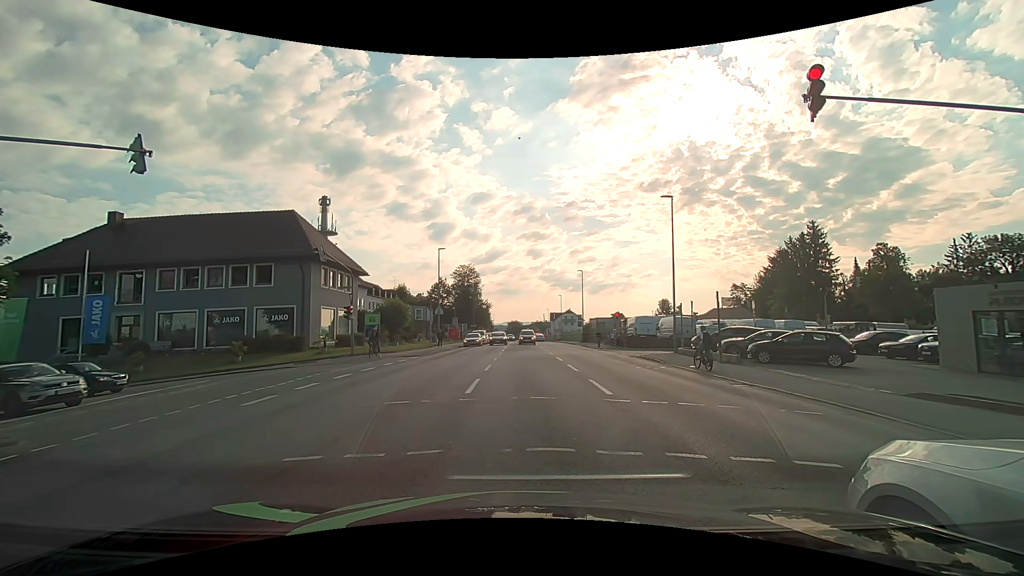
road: tertiary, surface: asphalt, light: Day
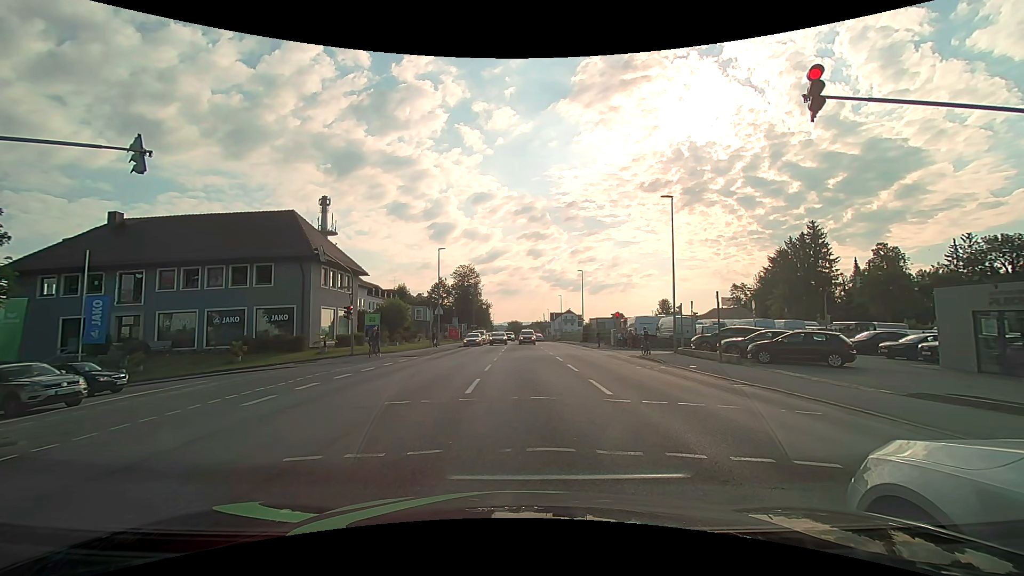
(0.0, 0.0) m; 0°
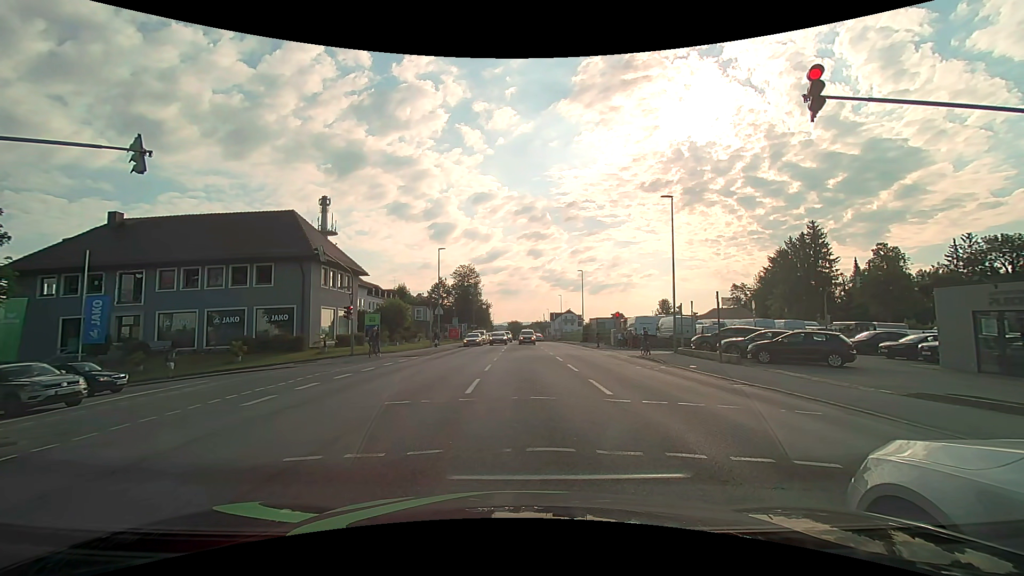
(0.0, 0.0) m; 0°
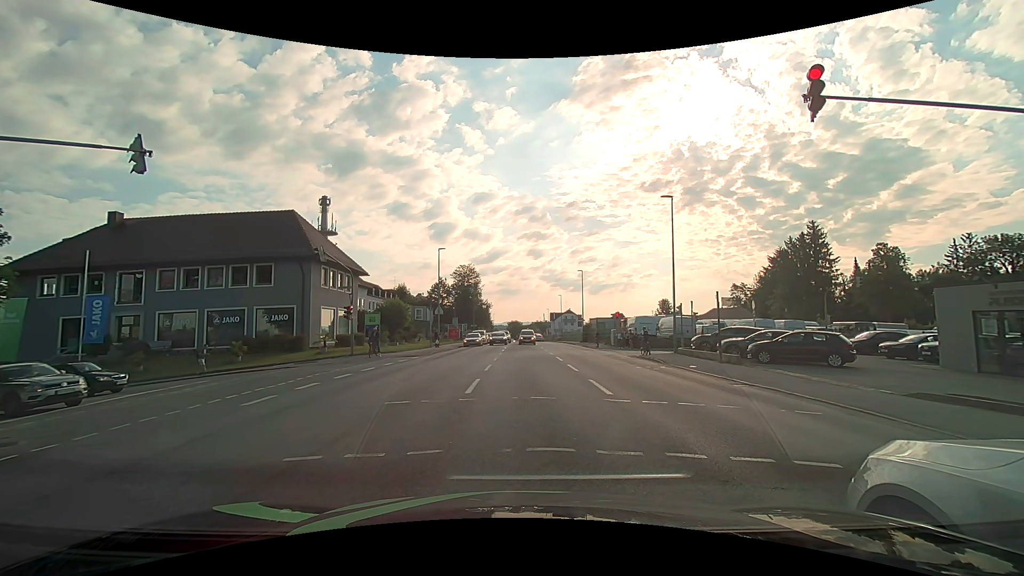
(0.0, 0.0) m; 0°
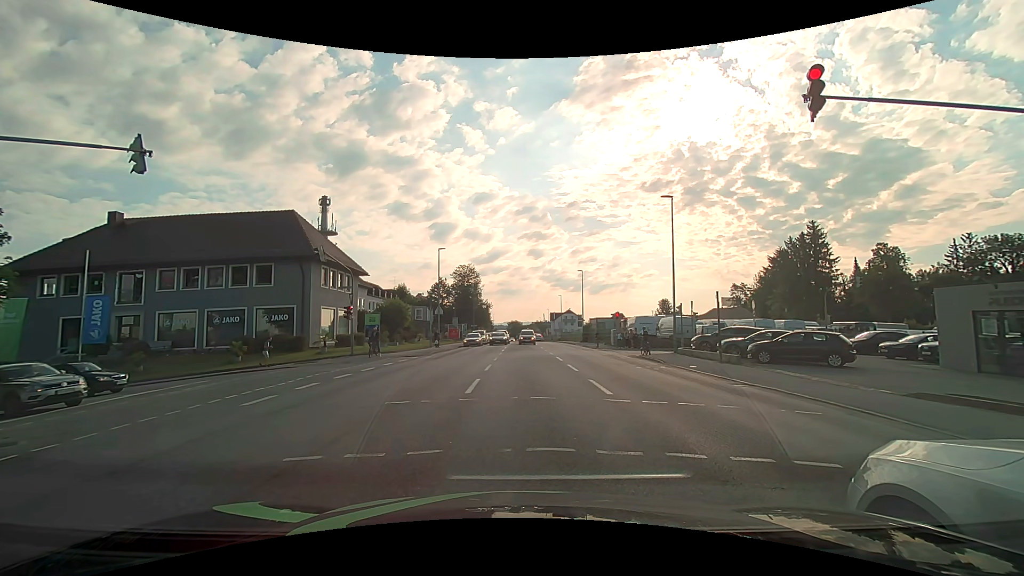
(0.0, 0.0) m; 0°
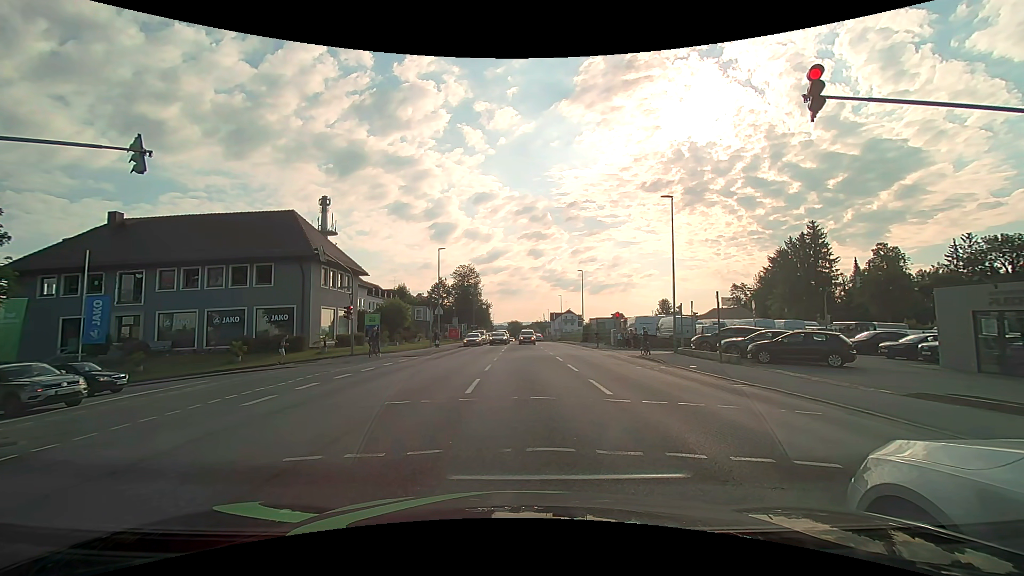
(0.0, 0.0) m; 0°
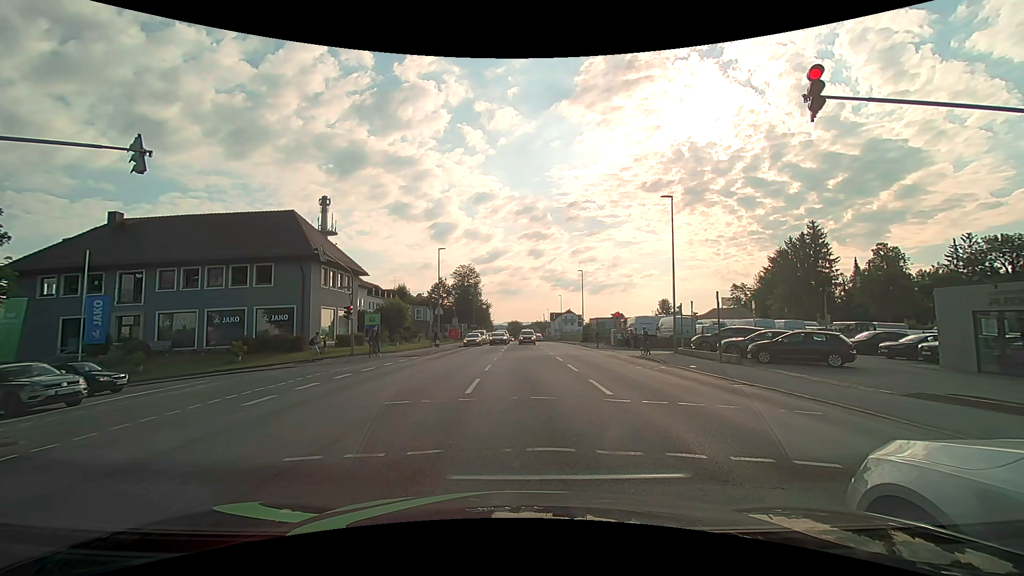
(0.0, 0.0) m; 0°
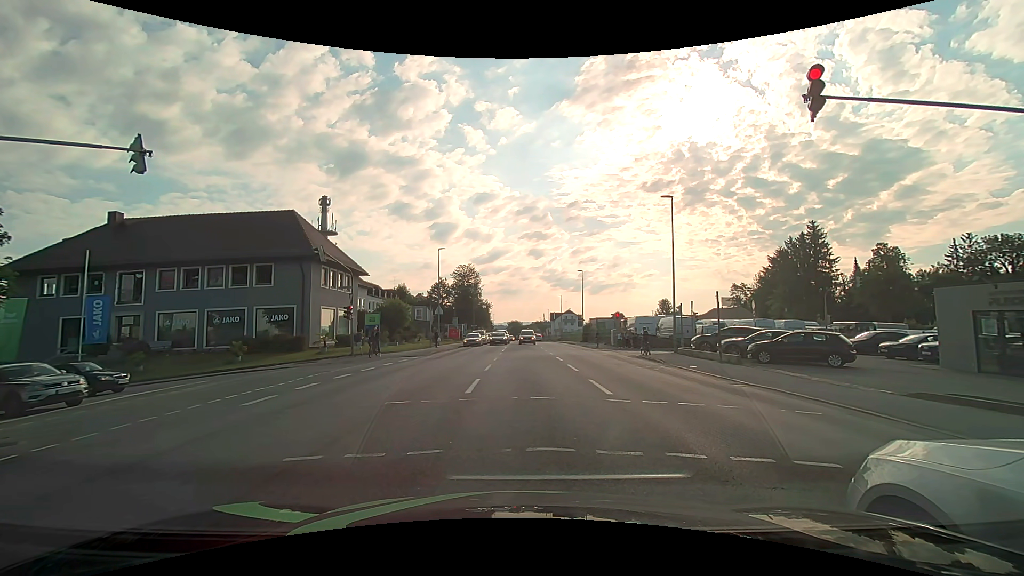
(0.0, 0.0) m; 0°
